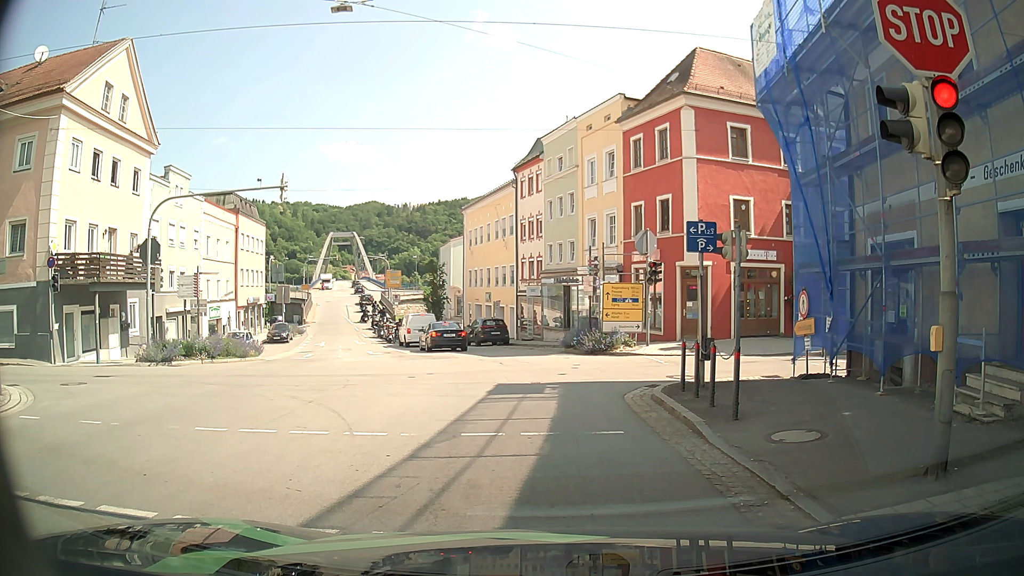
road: tertiary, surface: asphalt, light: Day
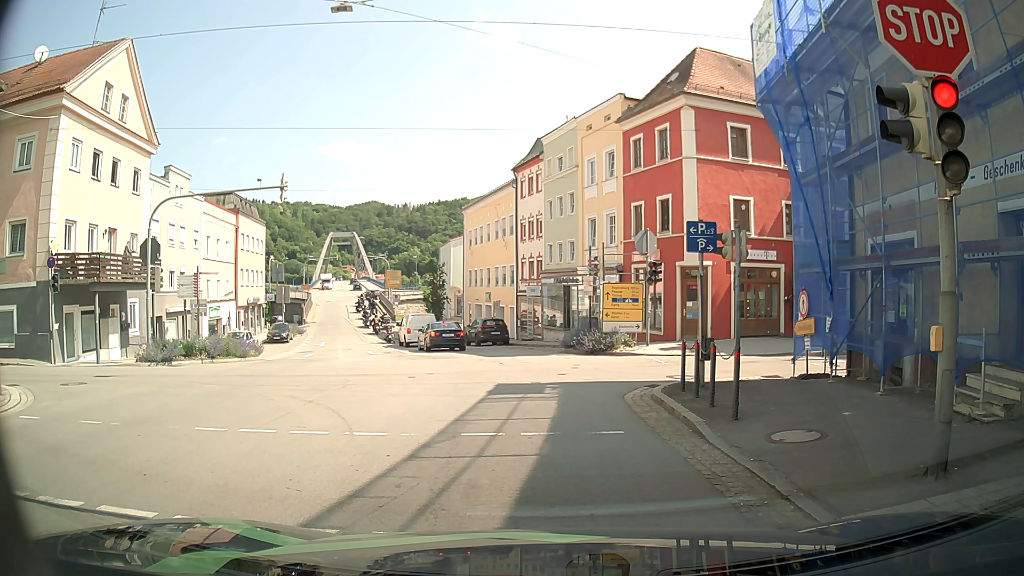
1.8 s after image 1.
(0.0, 0.0) m; 0°
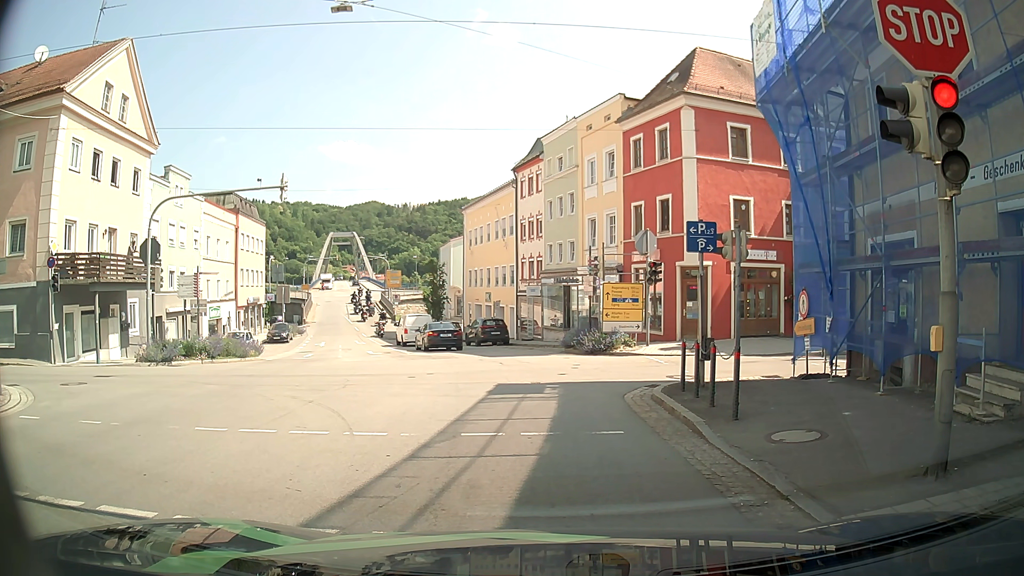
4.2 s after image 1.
(0.0, 0.0) m; 0°
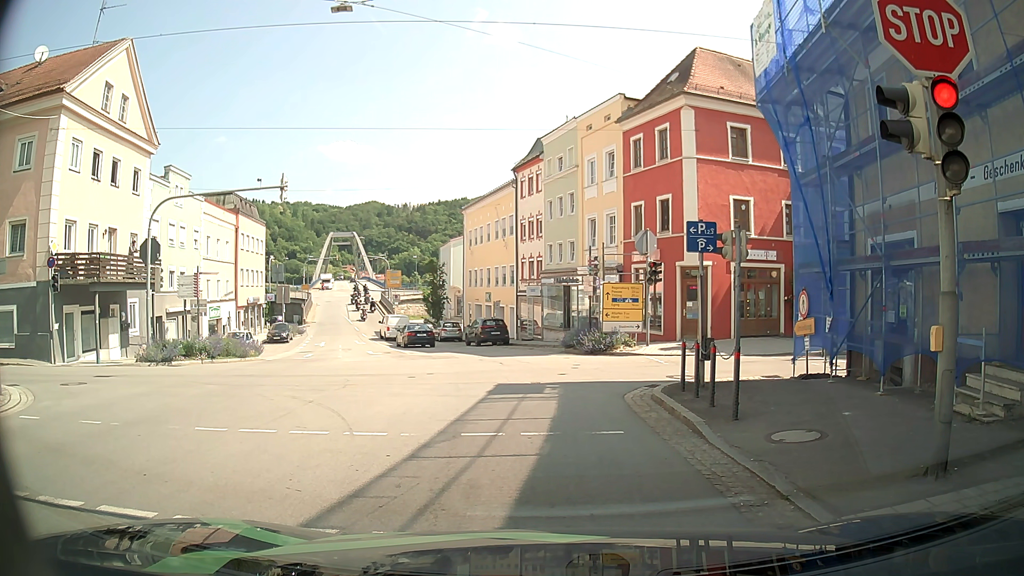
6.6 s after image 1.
(0.0, 0.0) m; 0°
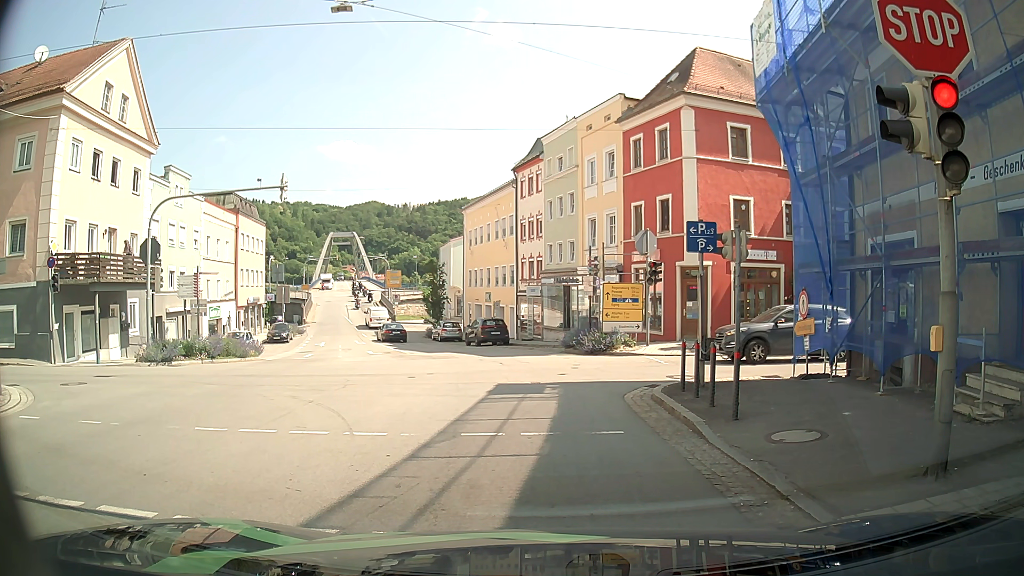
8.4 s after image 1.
(0.0, 0.0) m; 0°
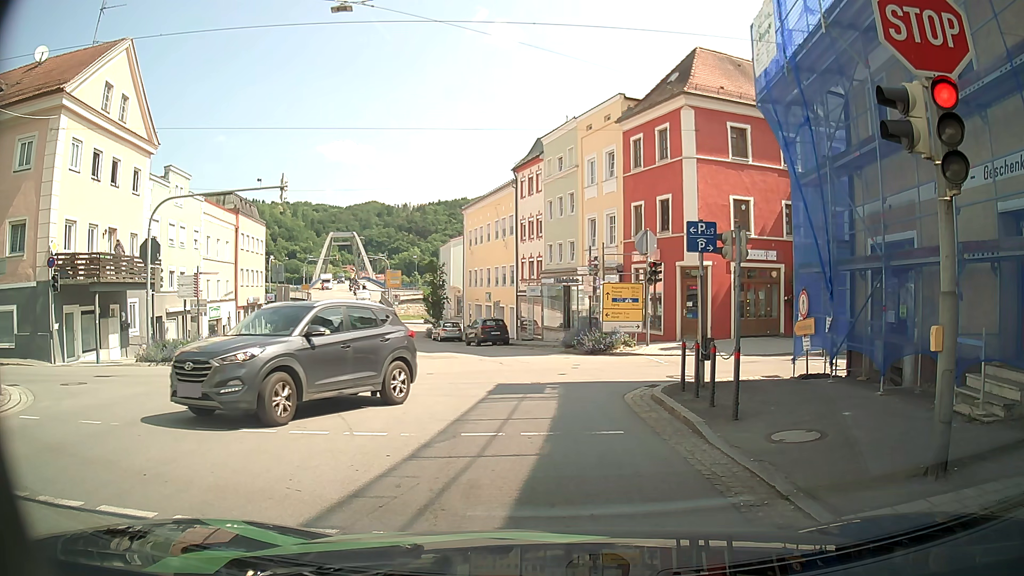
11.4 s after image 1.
(0.0, 0.0) m; 0°
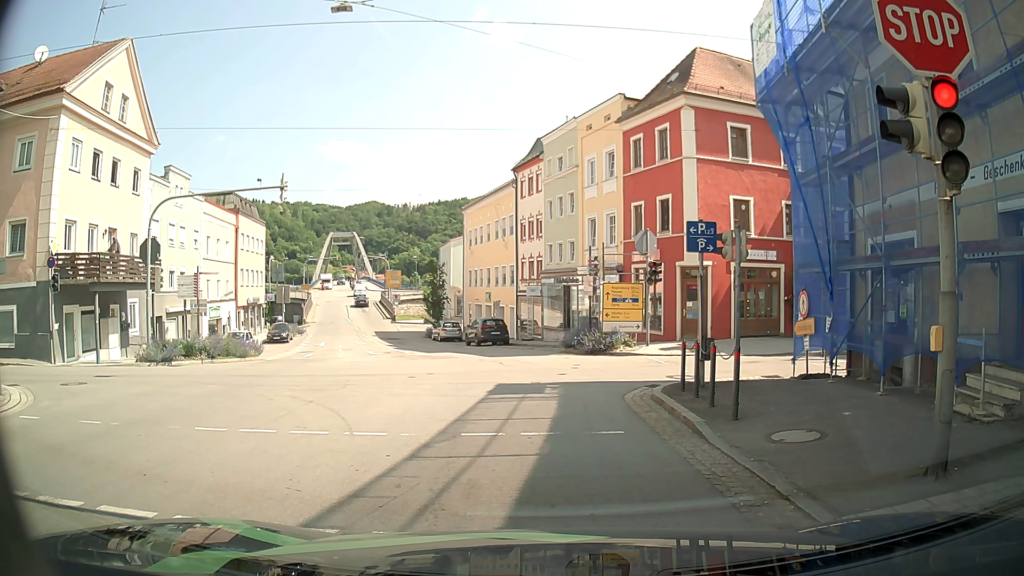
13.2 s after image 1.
(0.0, 0.0) m; 0°
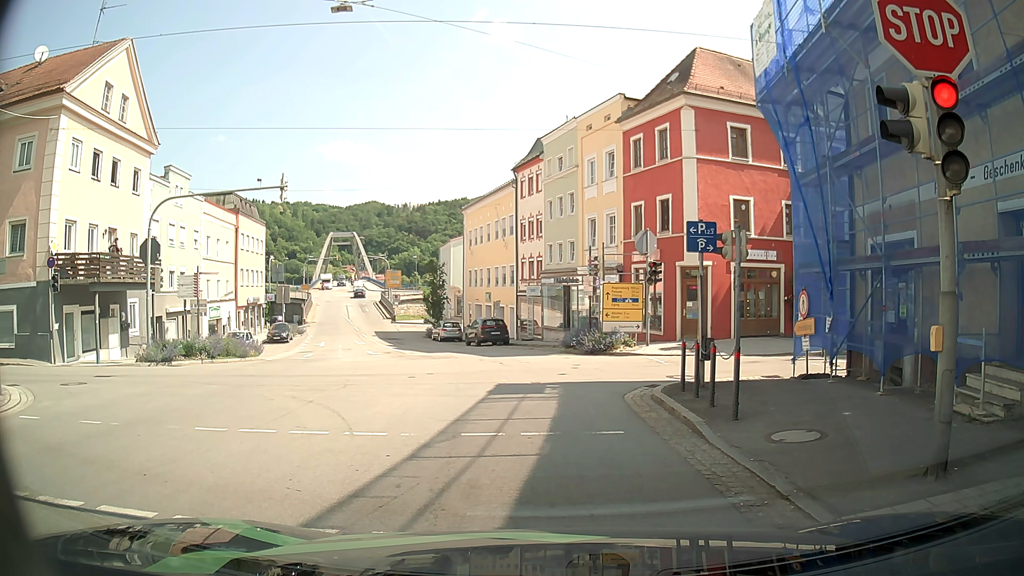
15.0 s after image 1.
(0.0, 0.0) m; 0°
(+1, +10) (0, +20) (-2, +30) (-4, +39) (-7, +49) (-10, +59) (-13, +68) (-16, +78) (-18, +87) (-20, +97) m
